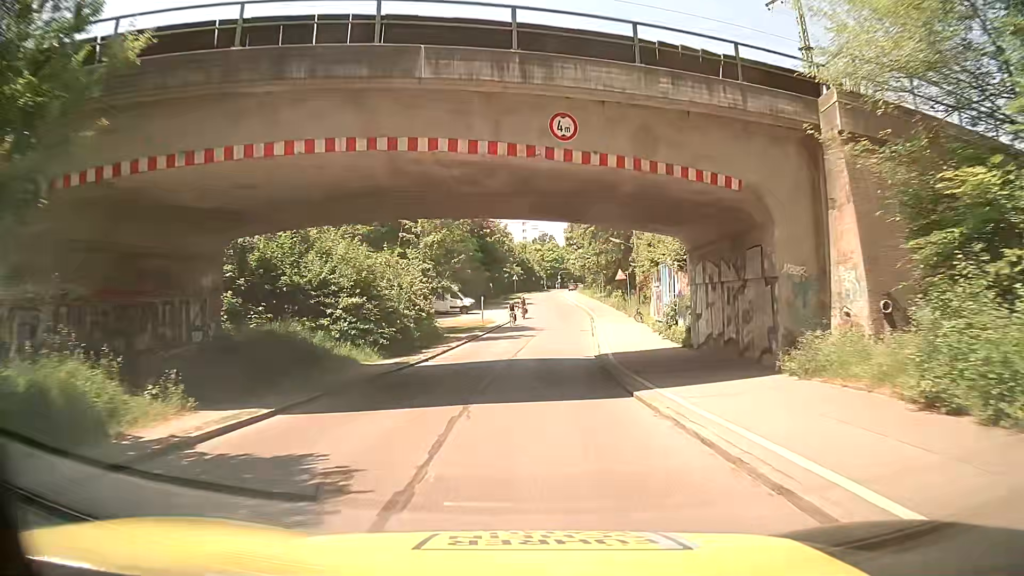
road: residential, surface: asphalt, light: Day
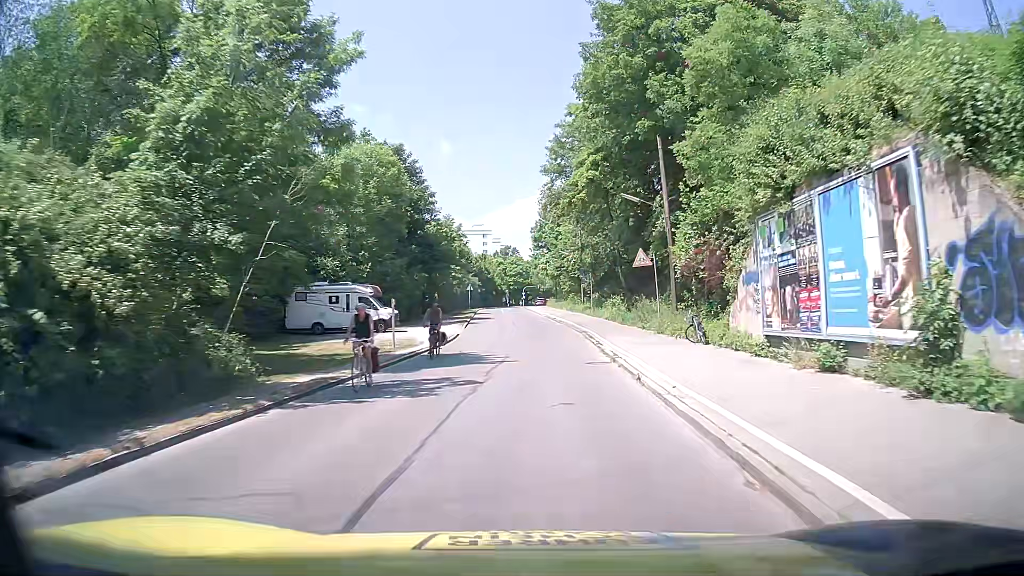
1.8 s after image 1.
(+1.1, +22.5) m; +5°
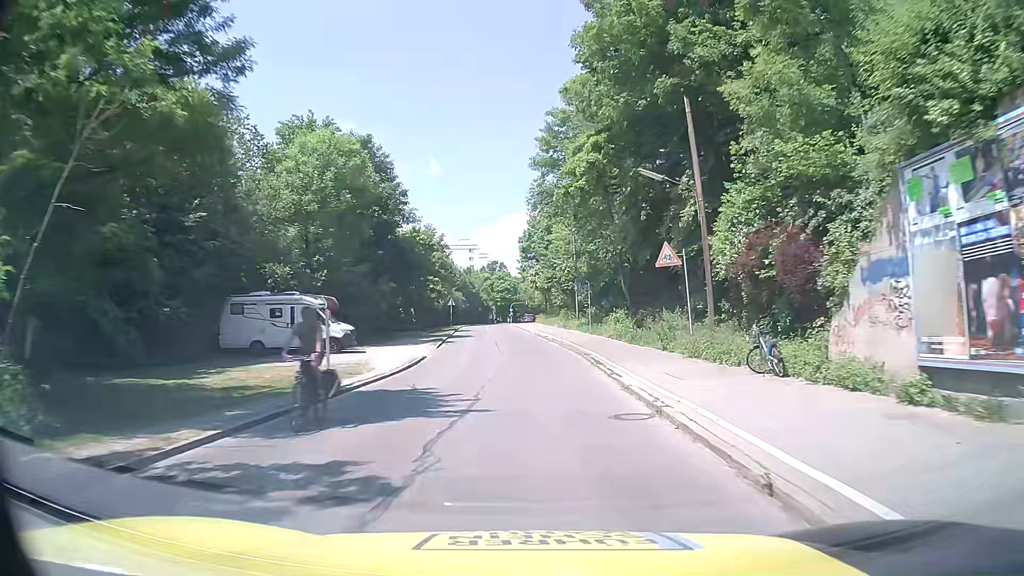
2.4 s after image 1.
(0.0, +7.6) m; 0°
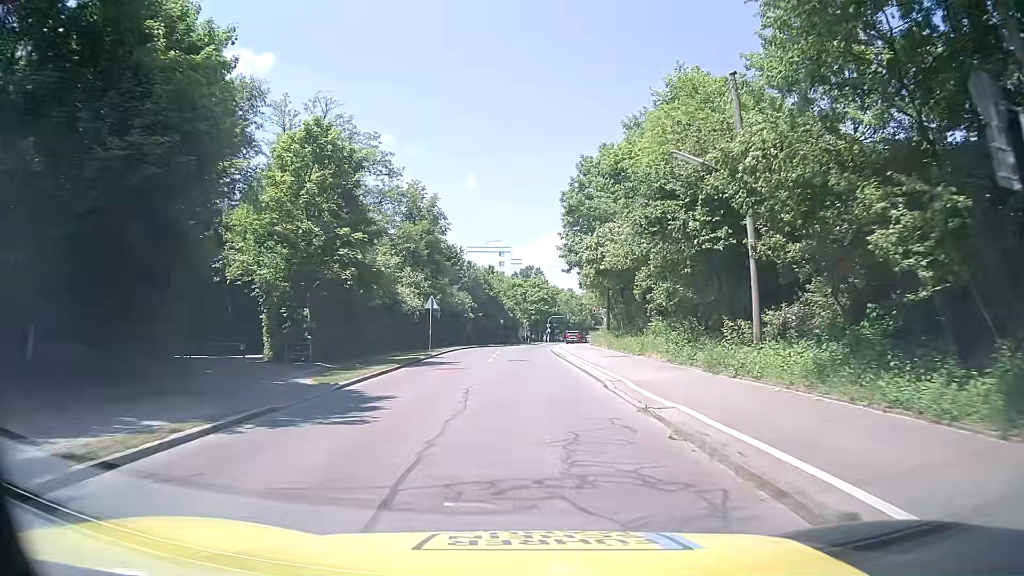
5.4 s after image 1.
(0.0, +36.9) m; -3°
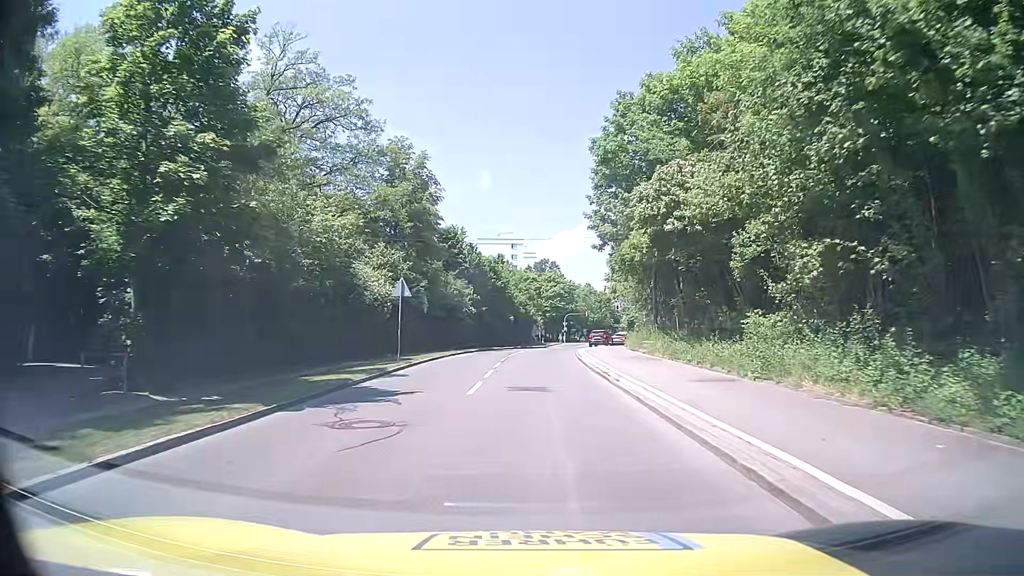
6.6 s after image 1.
(-0.1, +13.1) m; -2°
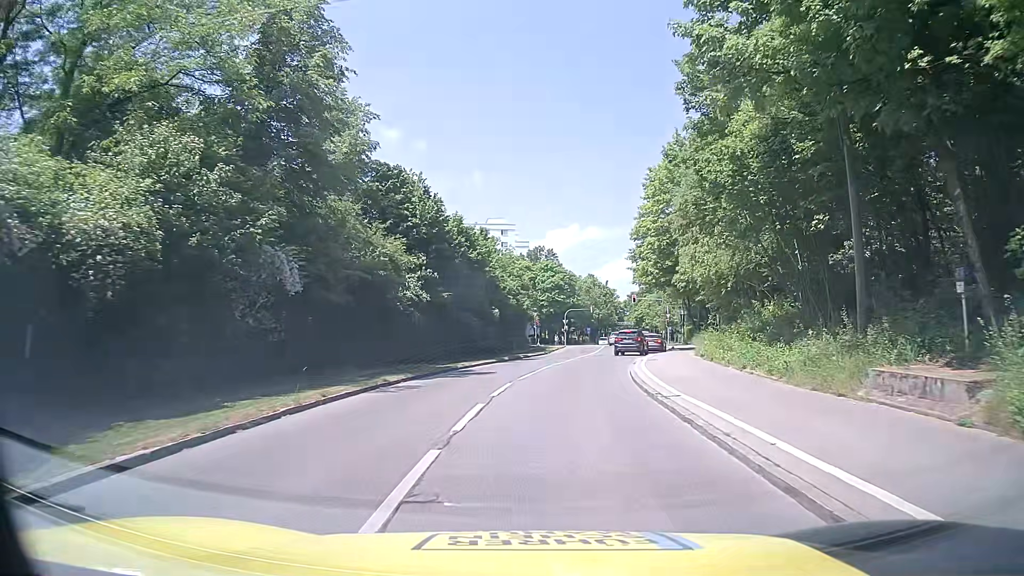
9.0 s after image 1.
(+0.1, +22.2) m; 0°
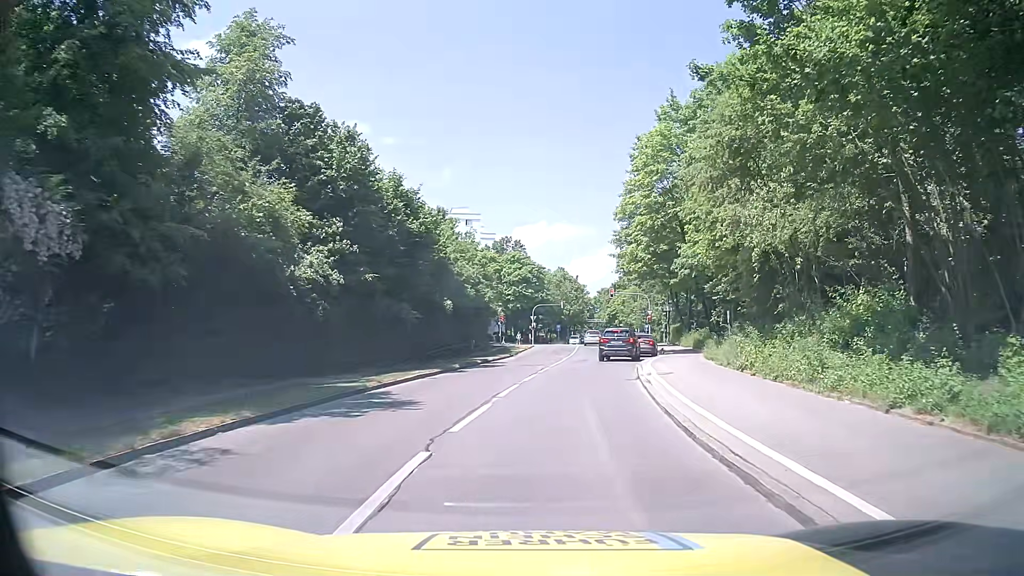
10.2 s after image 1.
(+0.3, +9.2) m; +3°
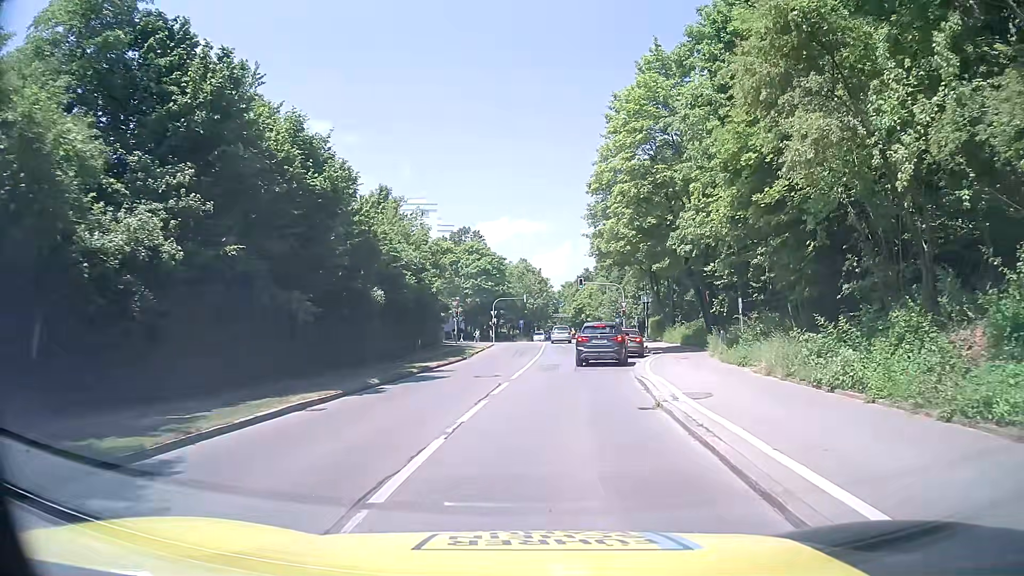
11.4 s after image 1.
(+0.3, +7.9) m; +3°
